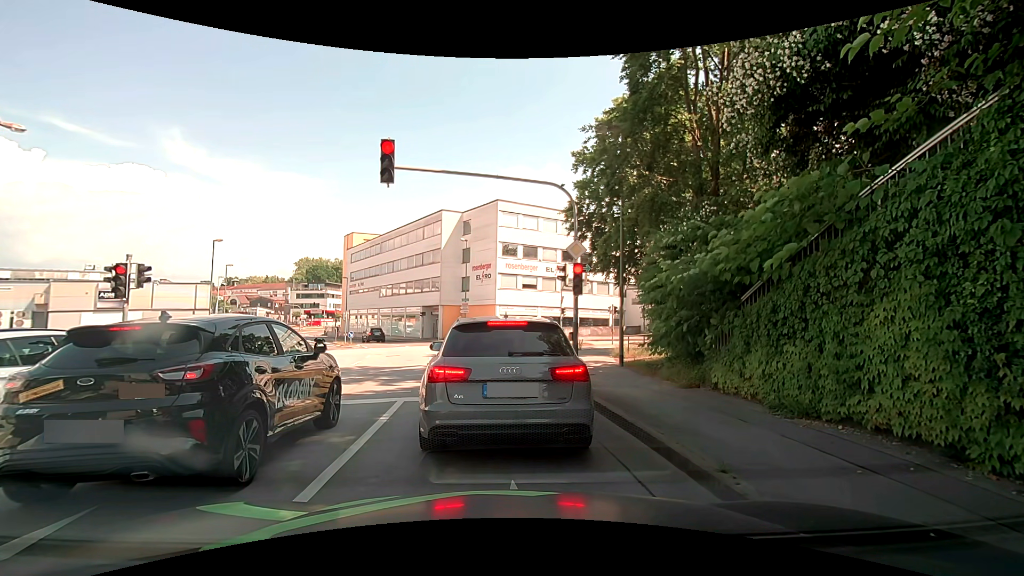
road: tertiary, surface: asphalt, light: Day
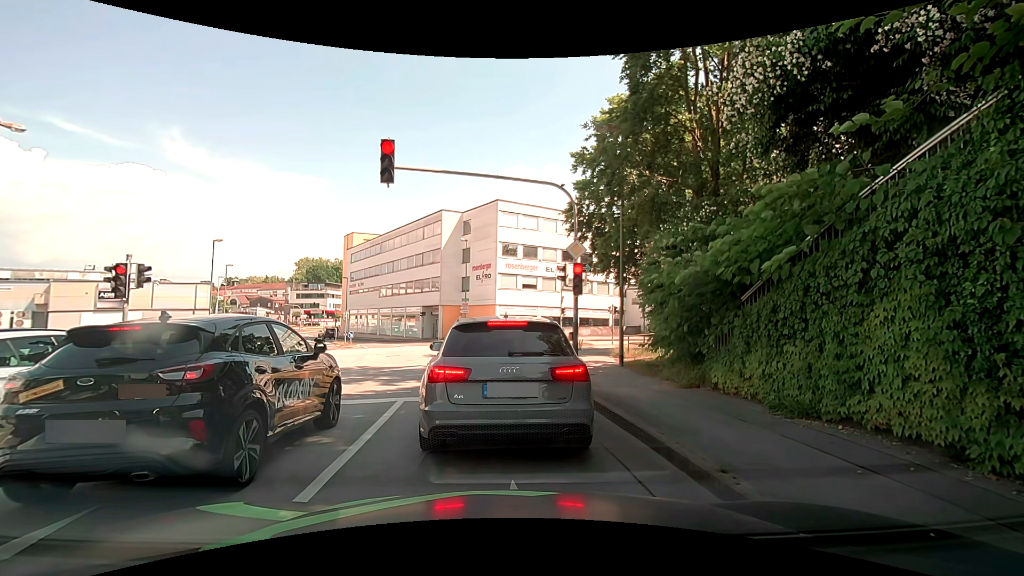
(0.0, 0.0) m; 0°
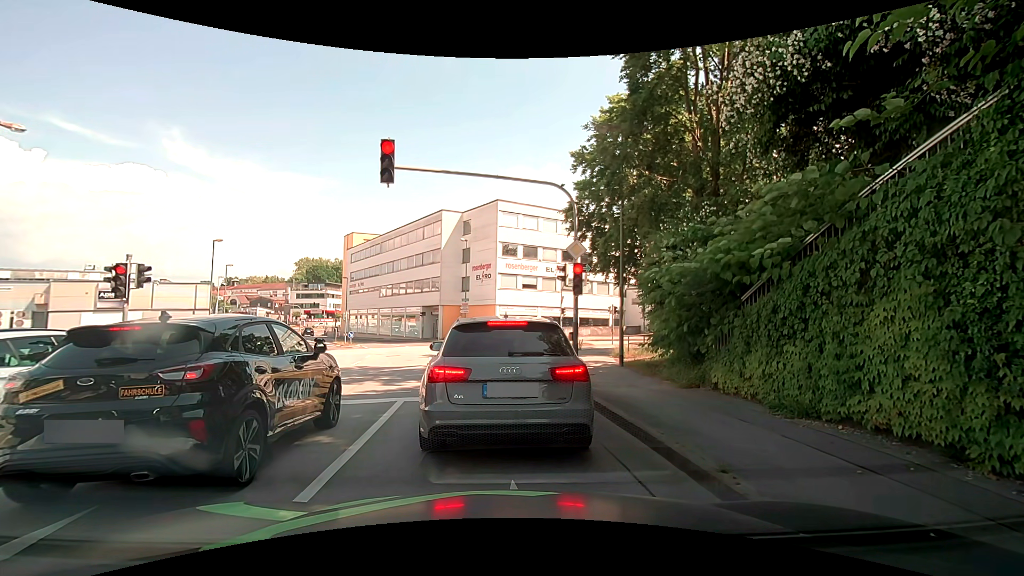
(0.0, 0.0) m; 0°
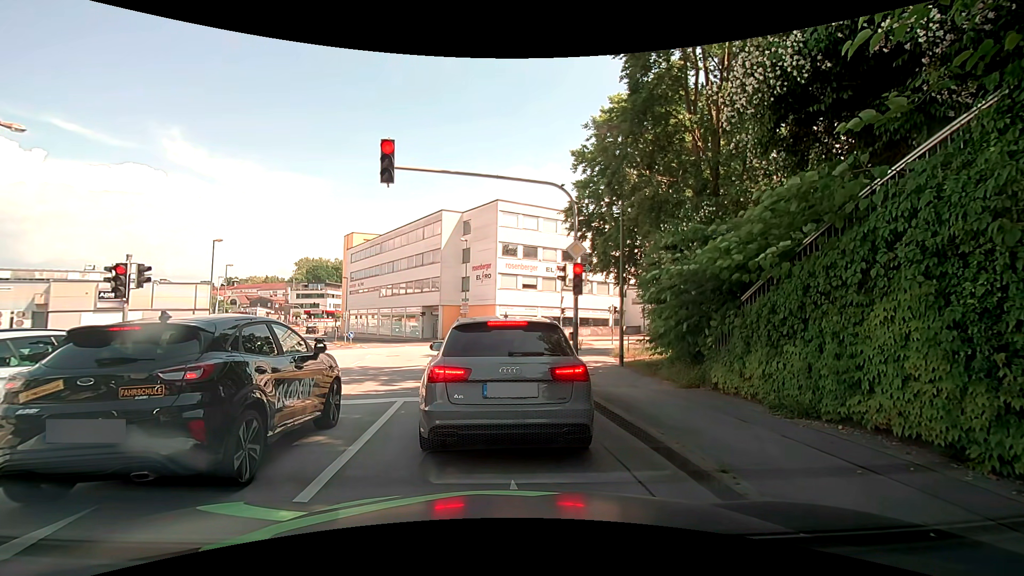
(0.0, 0.0) m; 0°
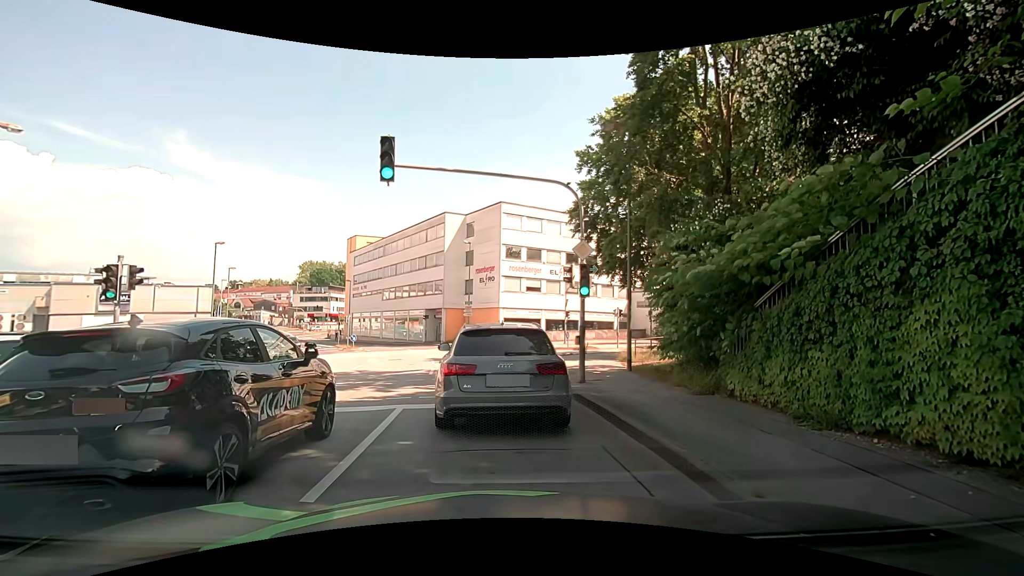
(0.0, +0.5) m; 0°
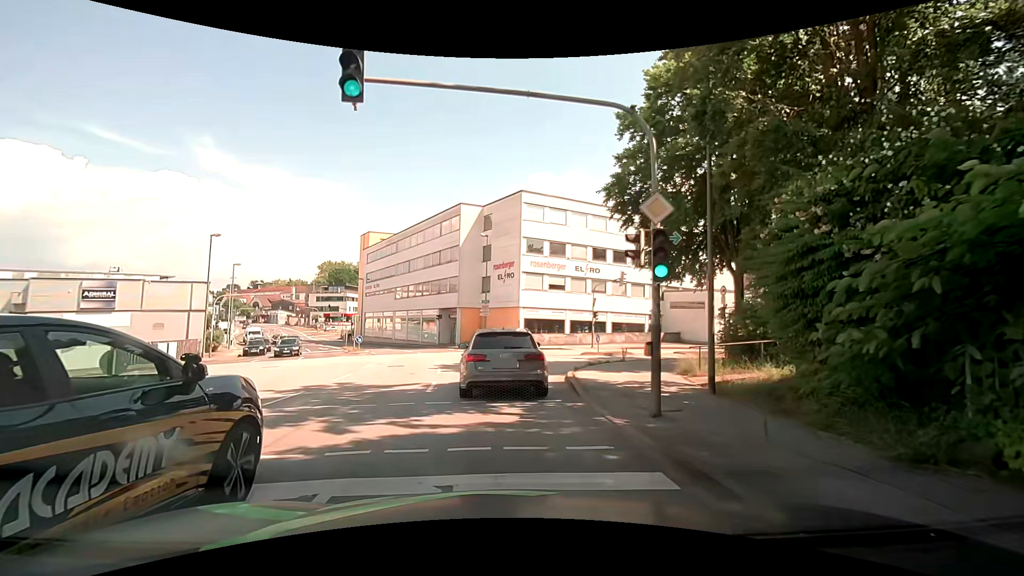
(-0.3, +5.0) m; -4°
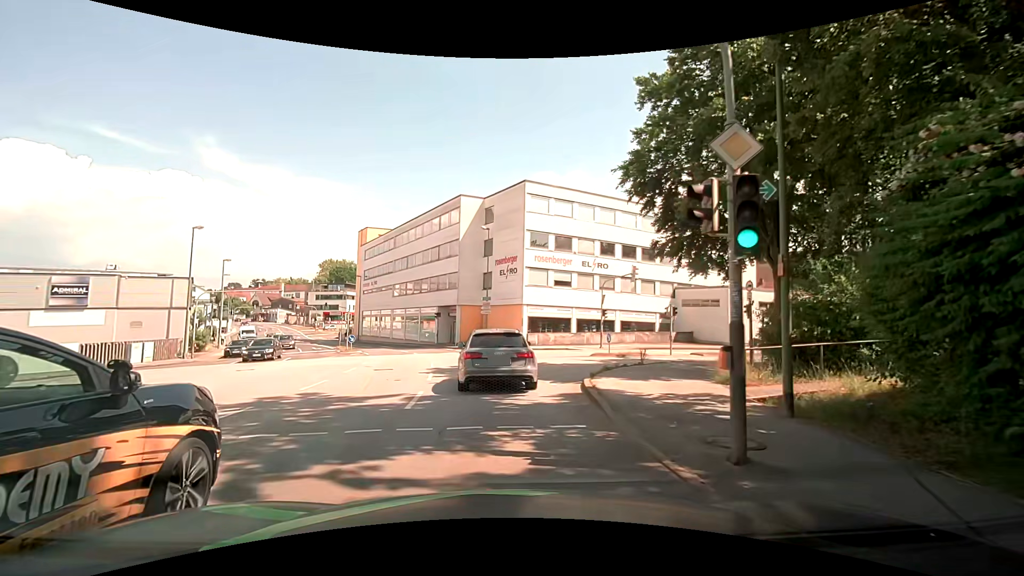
(0.0, +2.9) m; -1°
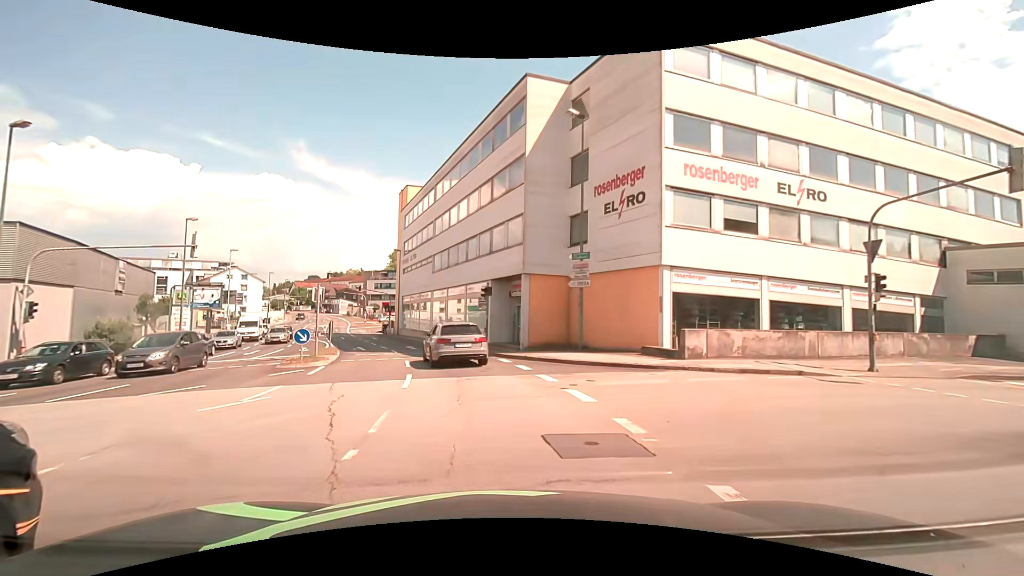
(-1.4, +22.5) m; -9°
(0, +10) (-2, +20) (-4, +30) (-8, +39) (-11, +48) (-15, +58) (-19, +67) (-21, +77) (-22, +86) (-21, +96) m
